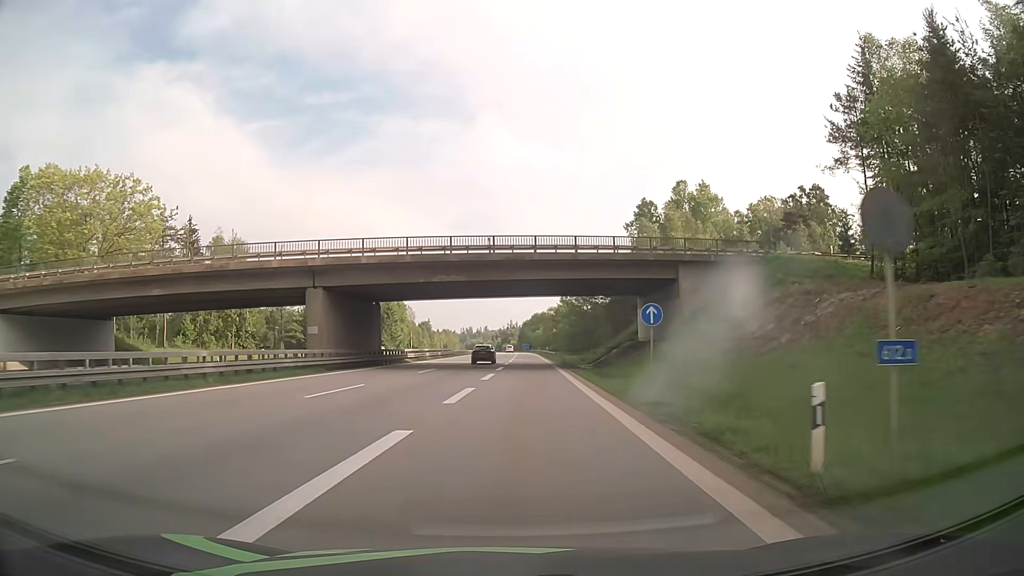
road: motorway_link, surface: asphalt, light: Day
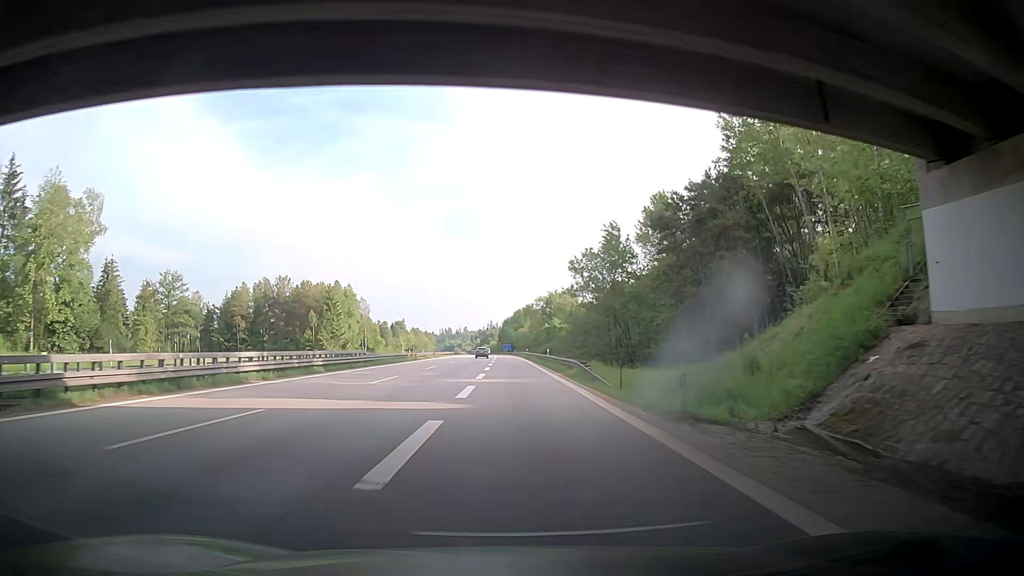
(+0.8, +46.3) m; +2°
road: motorway
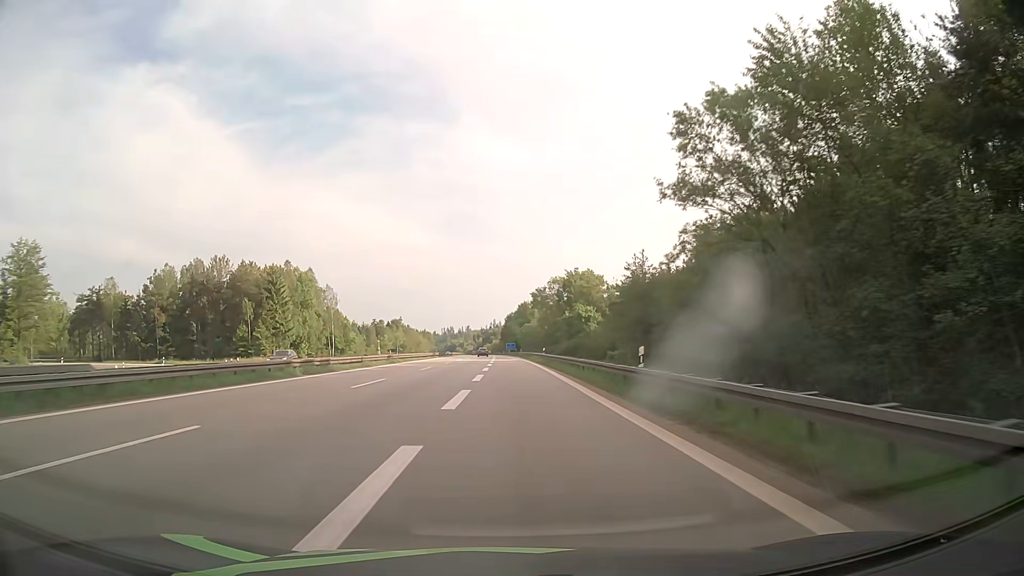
(-0.3, +39.9) m; -1°
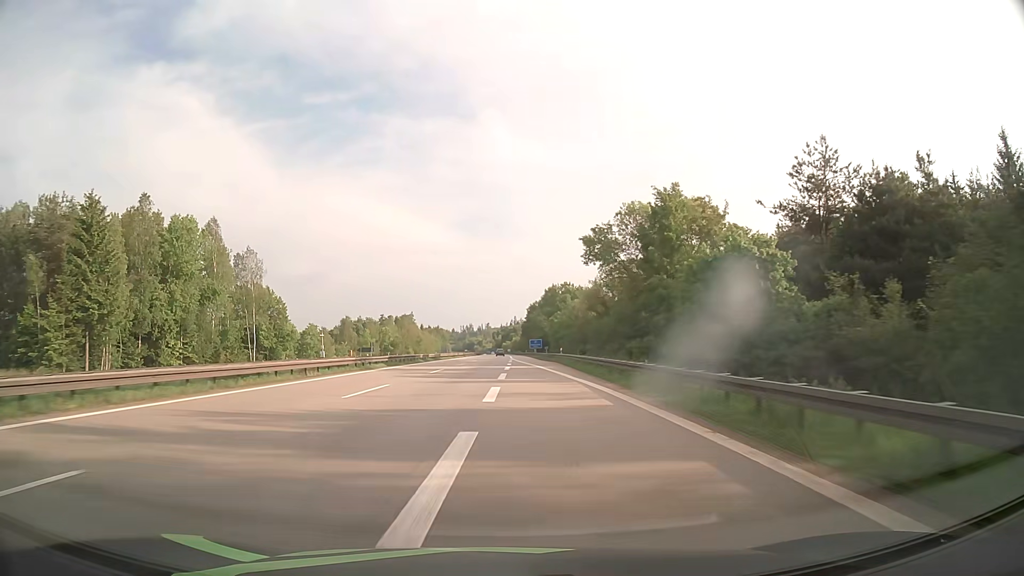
(-0.7, +59.0) m; -2°
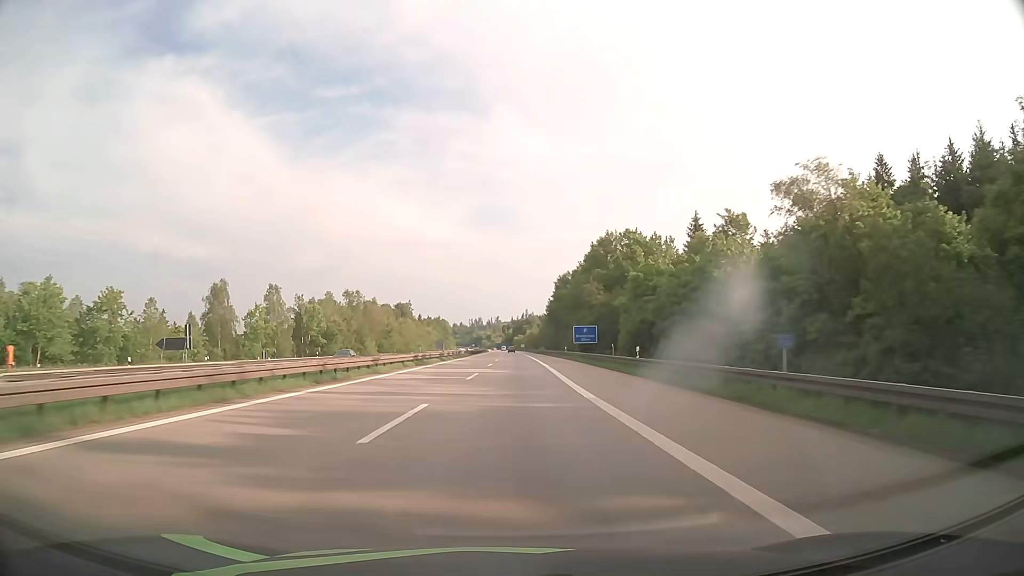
(-1.8, +81.1) m; -1°
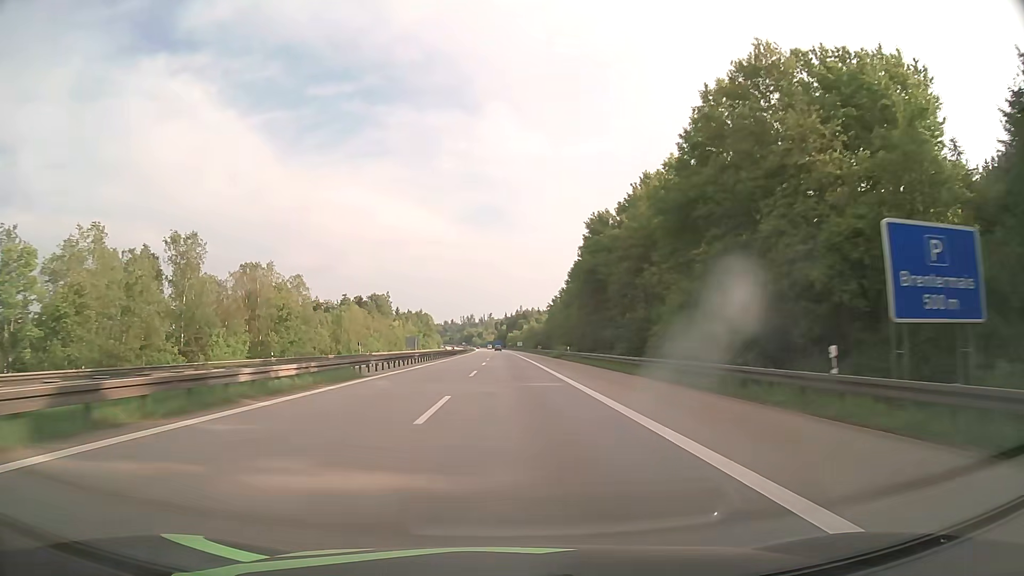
(+0.6, +69.8) m; +1°
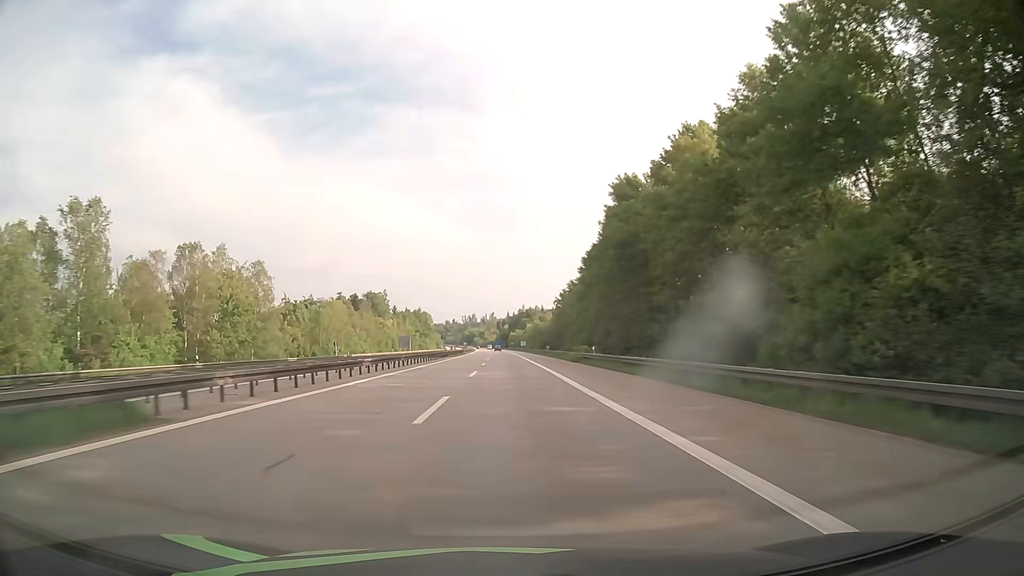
(0.0, +18.2) m; 0°
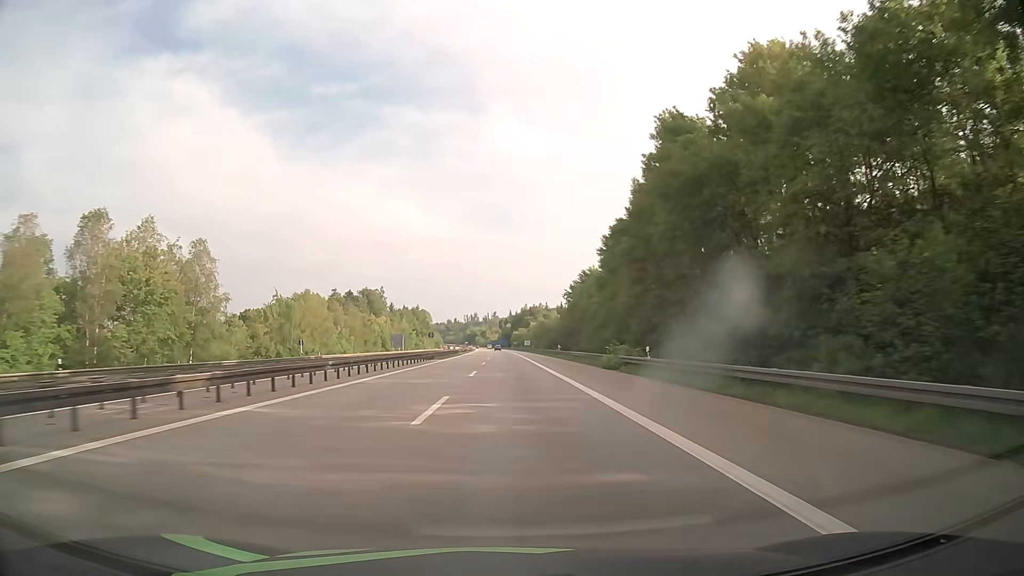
(0.0, +18.4) m; 0°
(0, +10) (0, +20) (0, +30) (0, +40) (0, +50) (0, +60) (0, +70) (0, +80) (0, +90) (-1, +100) m
